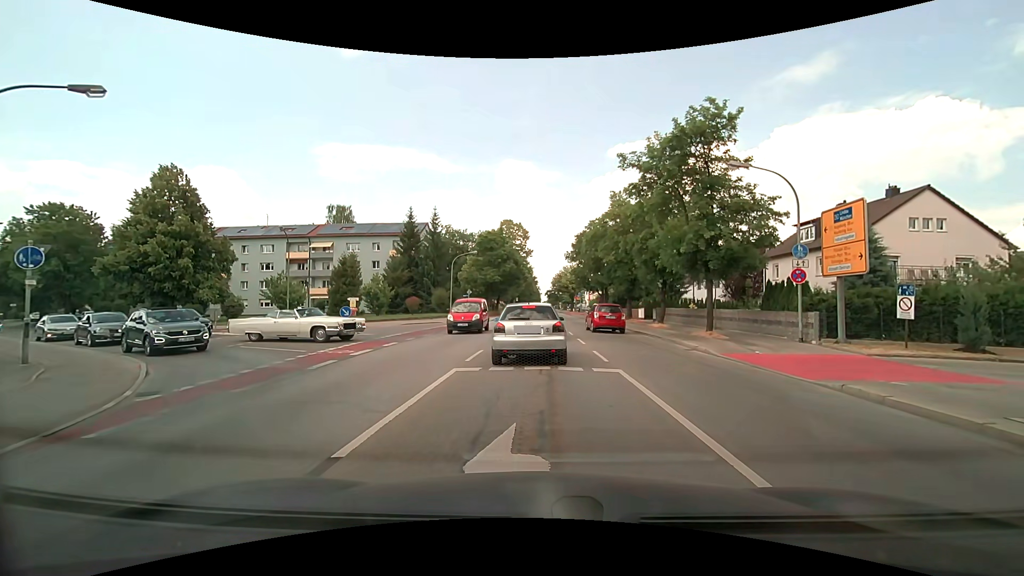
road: secondary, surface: asphalt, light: Day
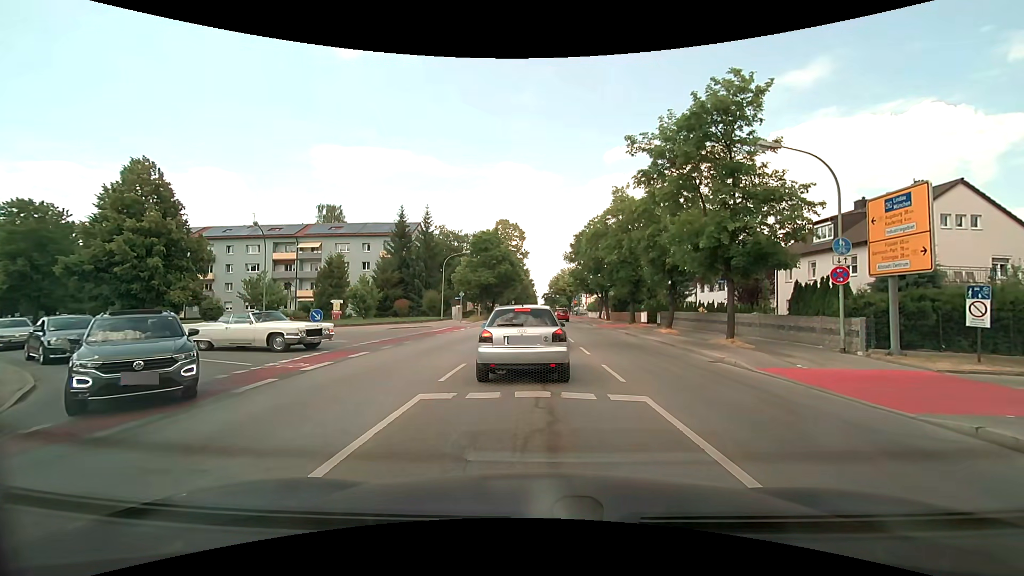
(0.0, +2.9) m; 0°
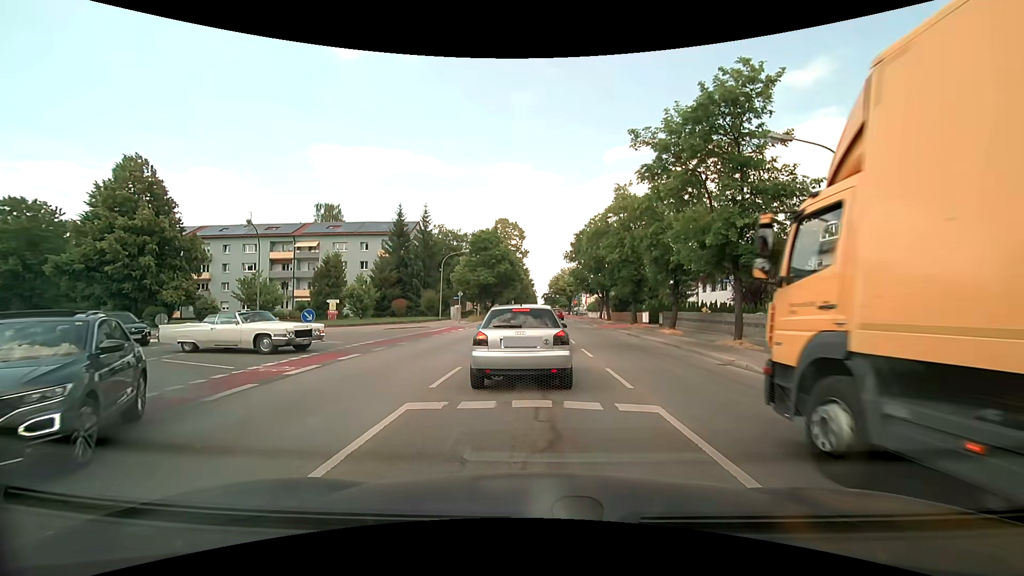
(0.0, +0.8) m; 0°
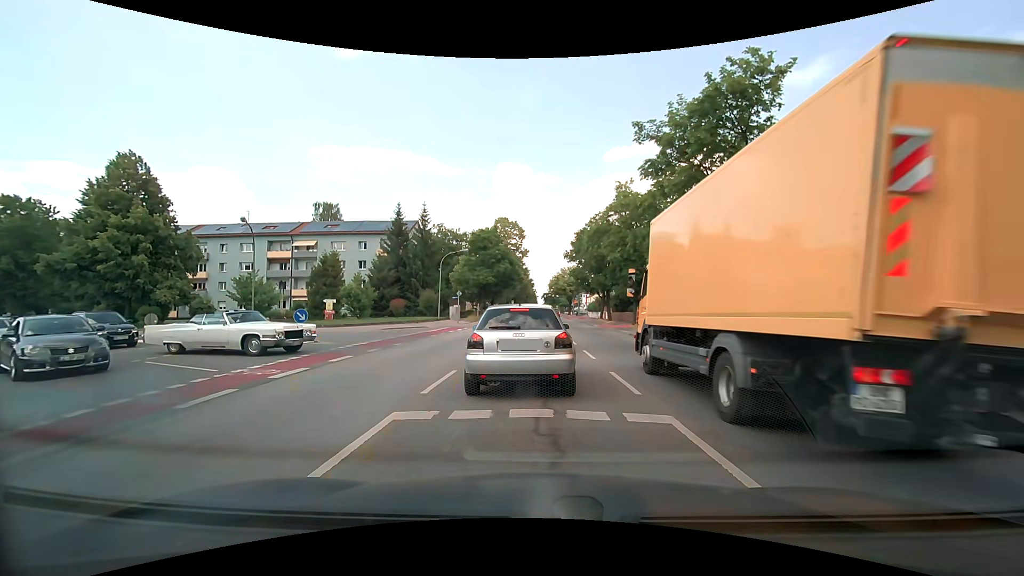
(0.0, +0.6) m; 0°
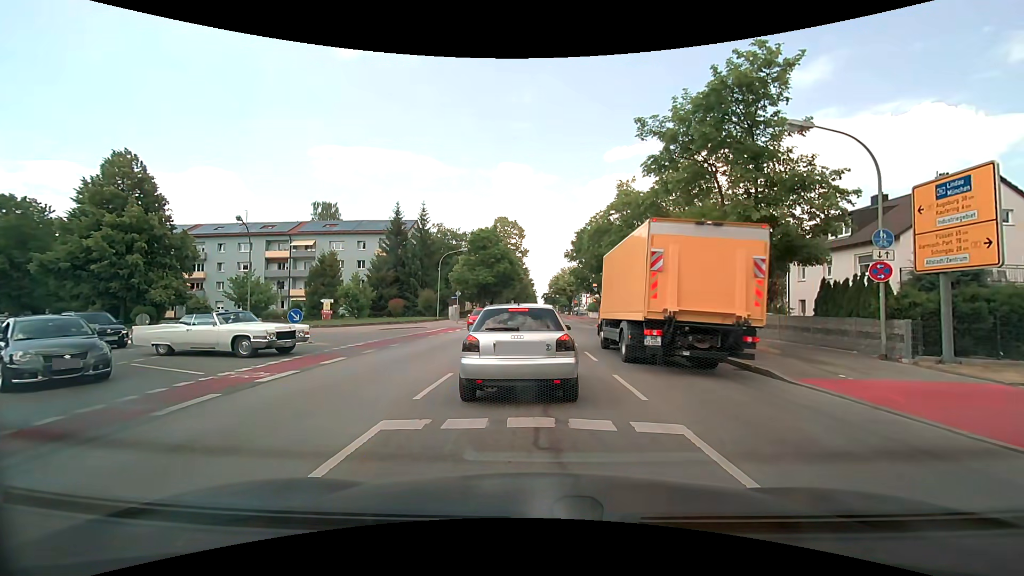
(0.0, +0.5) m; 0°
